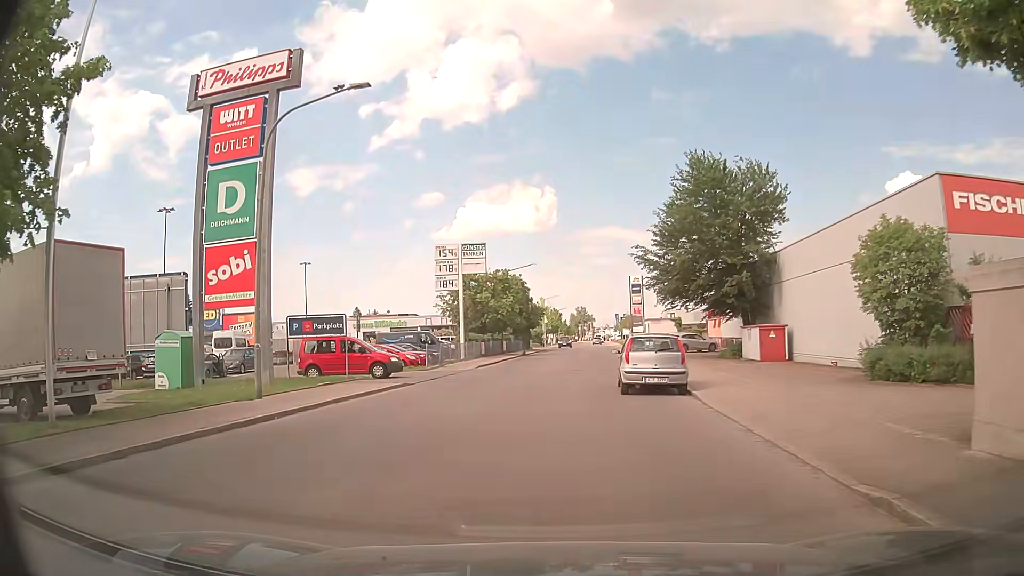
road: residential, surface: asphalt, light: Day
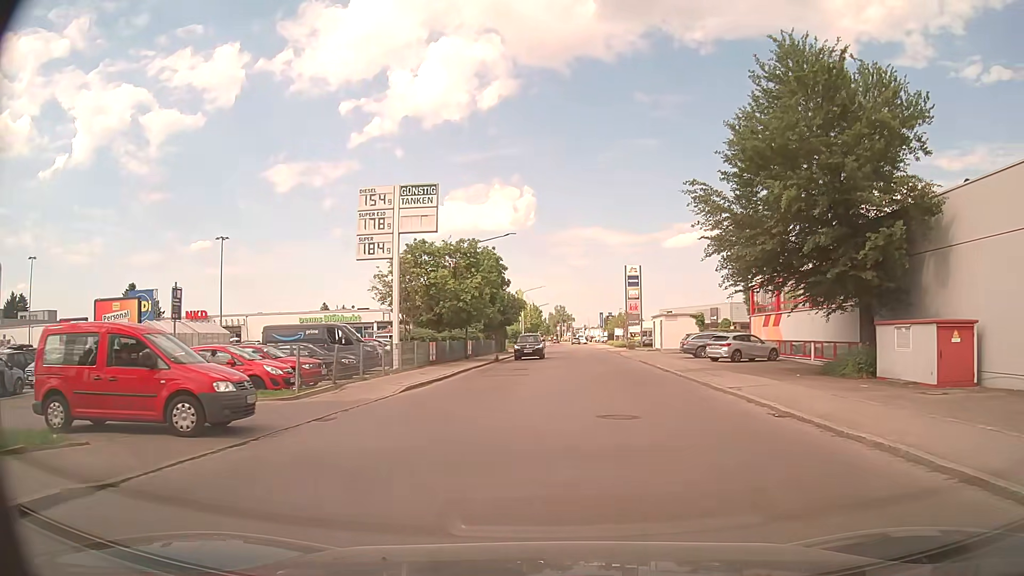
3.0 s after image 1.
(-0.4, +17.0) m; +3°
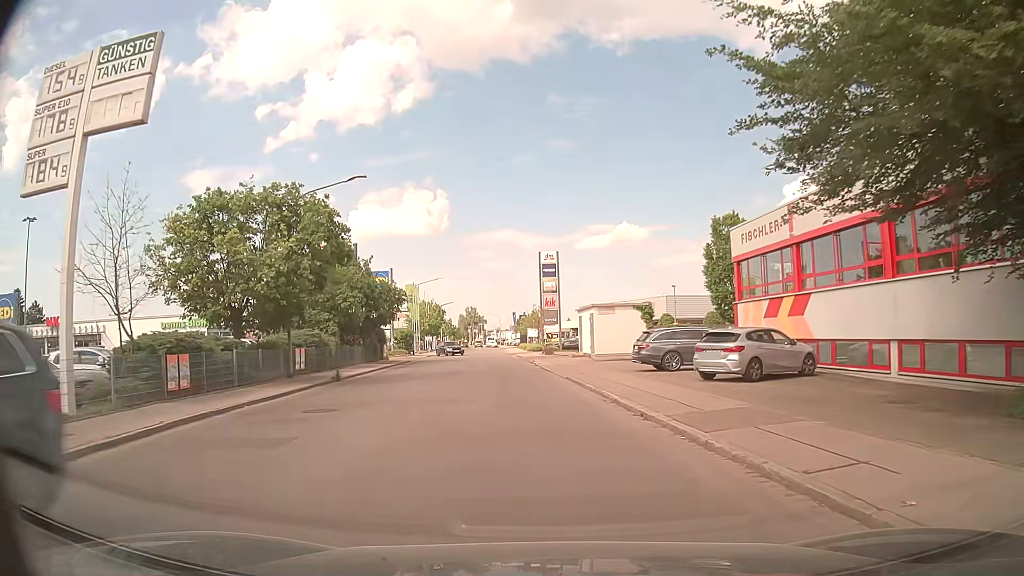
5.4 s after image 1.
(+1.3, +16.4) m; +6°
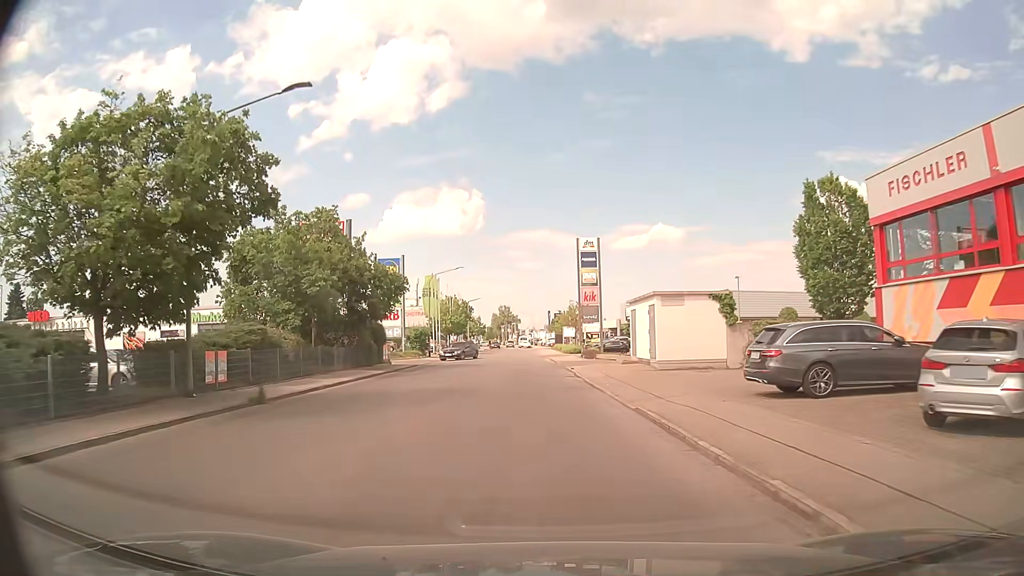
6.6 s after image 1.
(-0.3, +10.5) m; -3°
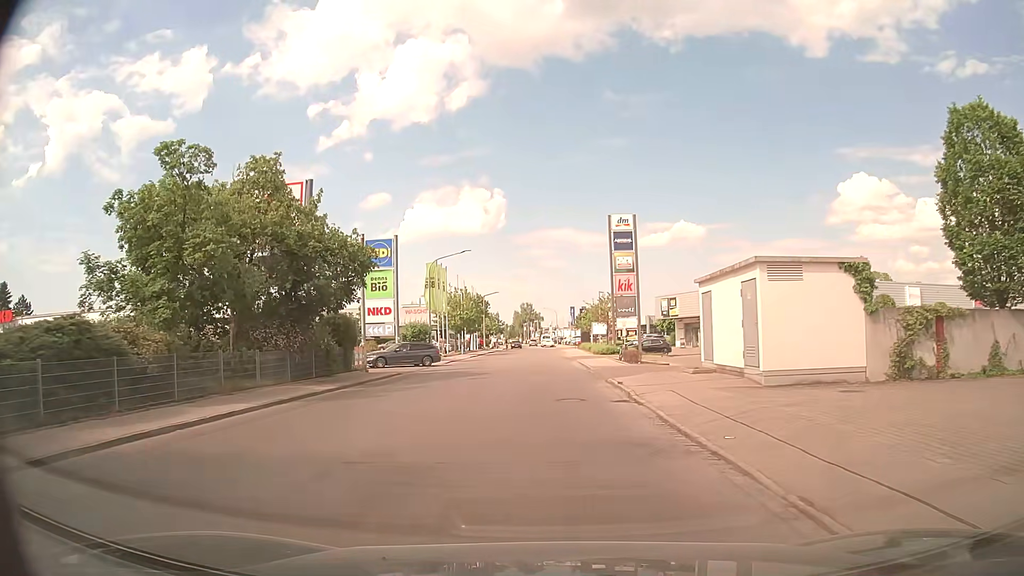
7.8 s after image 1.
(-0.2, +10.9) m; -2°
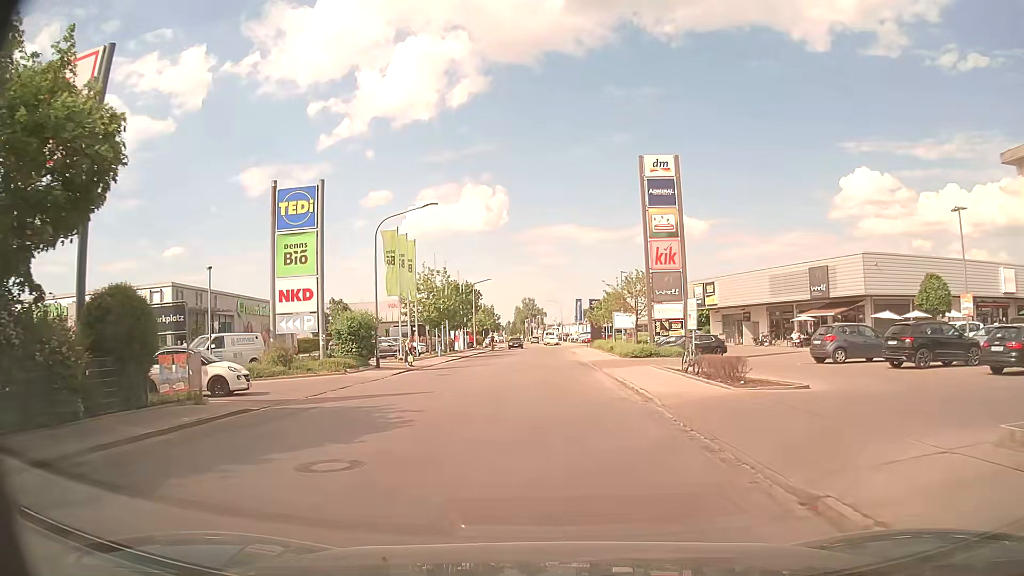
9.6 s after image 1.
(-0.2, +16.3) m; 0°
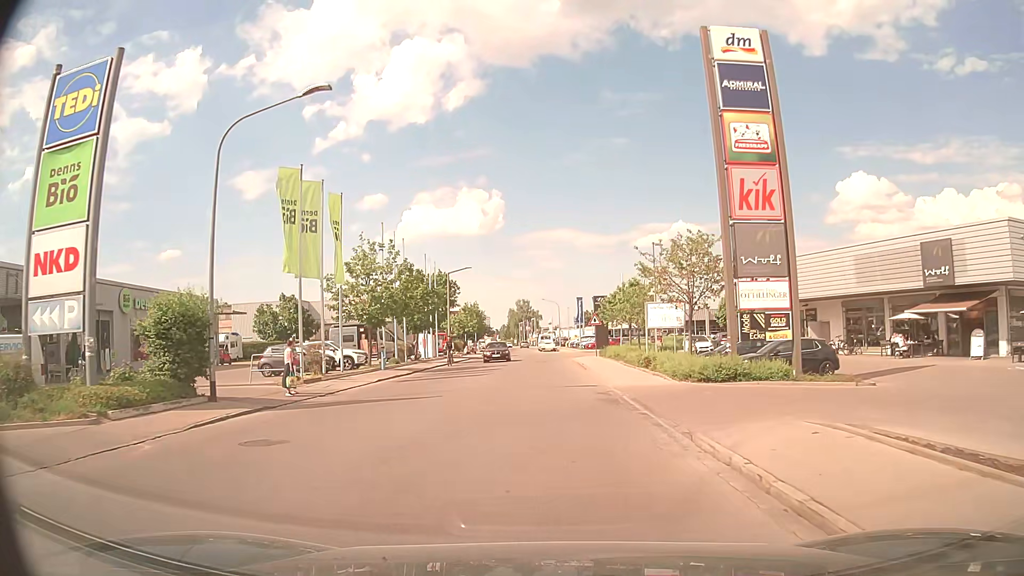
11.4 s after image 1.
(0.0, +16.8) m; 0°
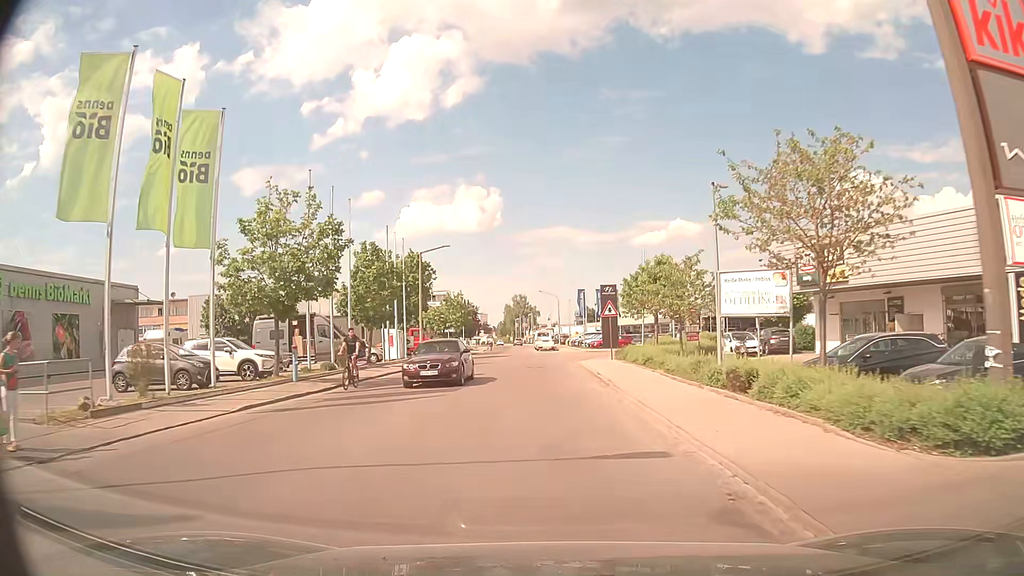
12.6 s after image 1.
(+0.1, +12.4) m; 0°
(0, +10) (0, +20) (0, +30) (0, +40) (0, +50) (-1, +60) (-2, +70) (-3, +80) (-3, +90) (-3, +100) m
